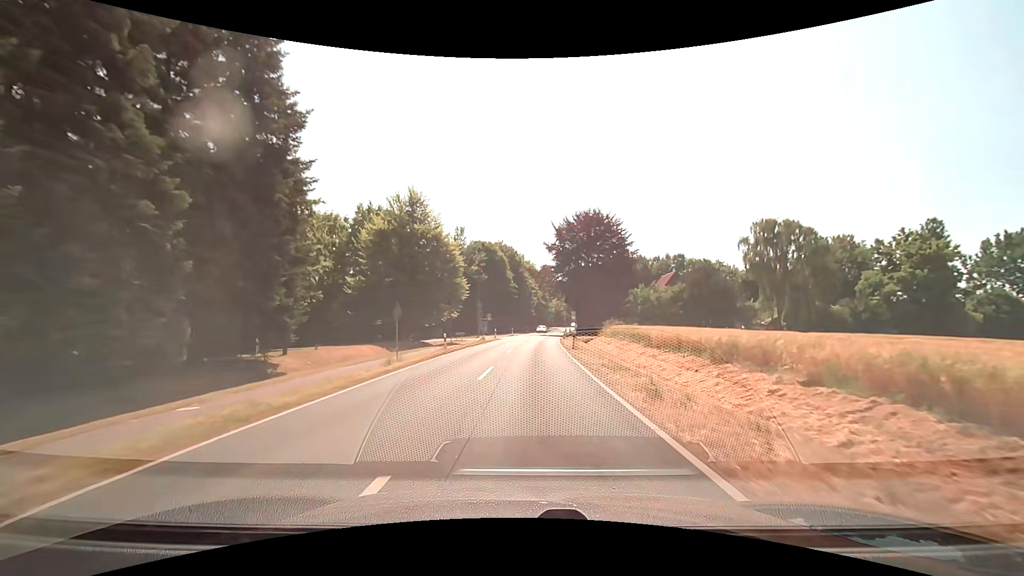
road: secondary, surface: asphalt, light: Day
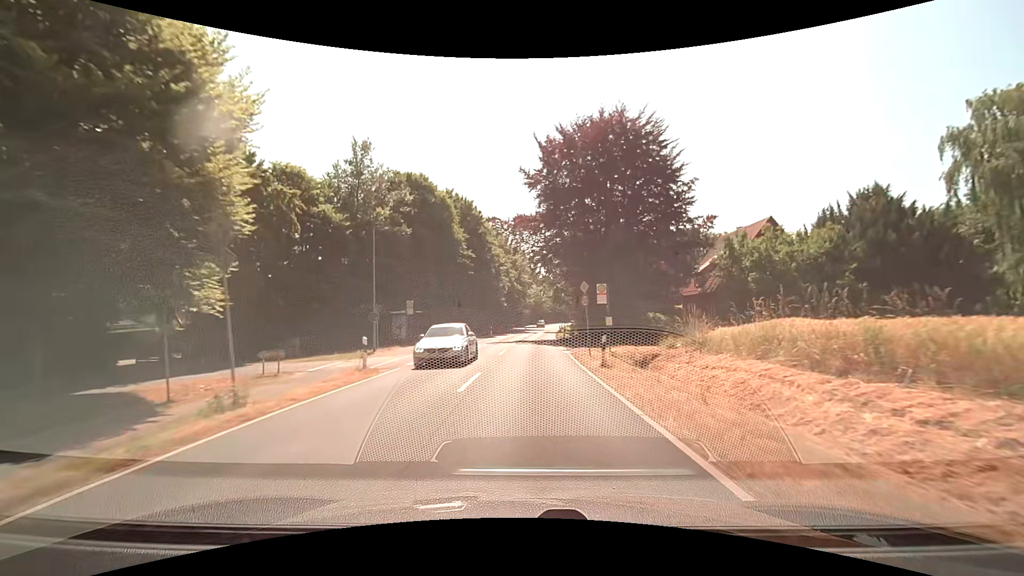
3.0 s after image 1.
(+1.1, +39.1) m; +3°
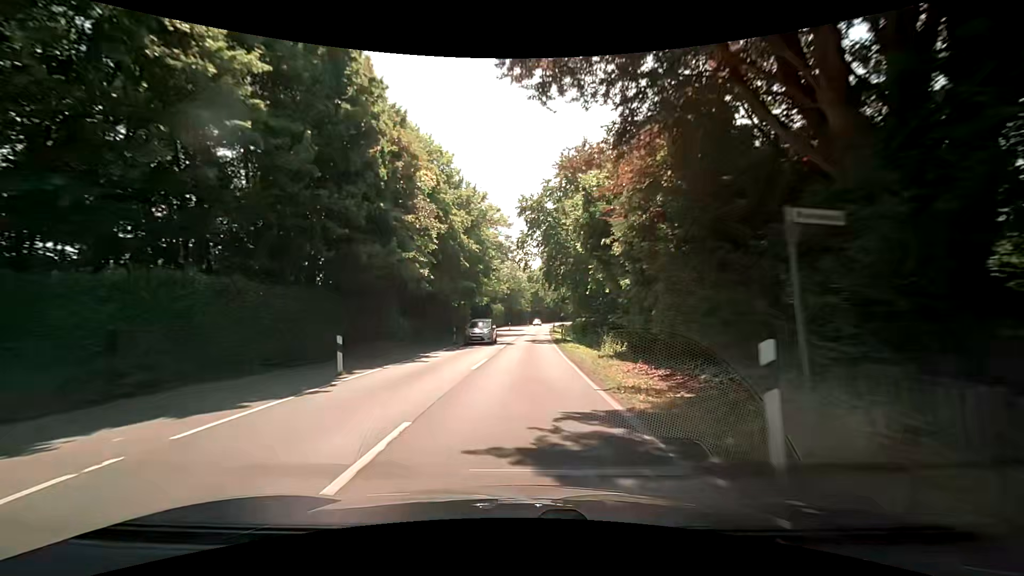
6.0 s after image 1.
(+1.0, +38.9) m; +3°
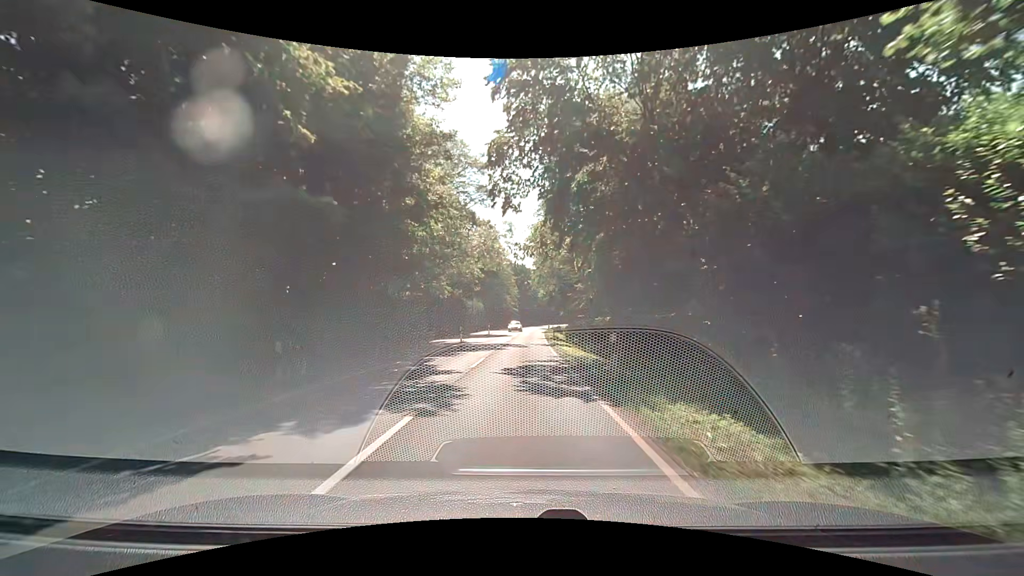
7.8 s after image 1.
(+0.1, +23.1) m; +1°
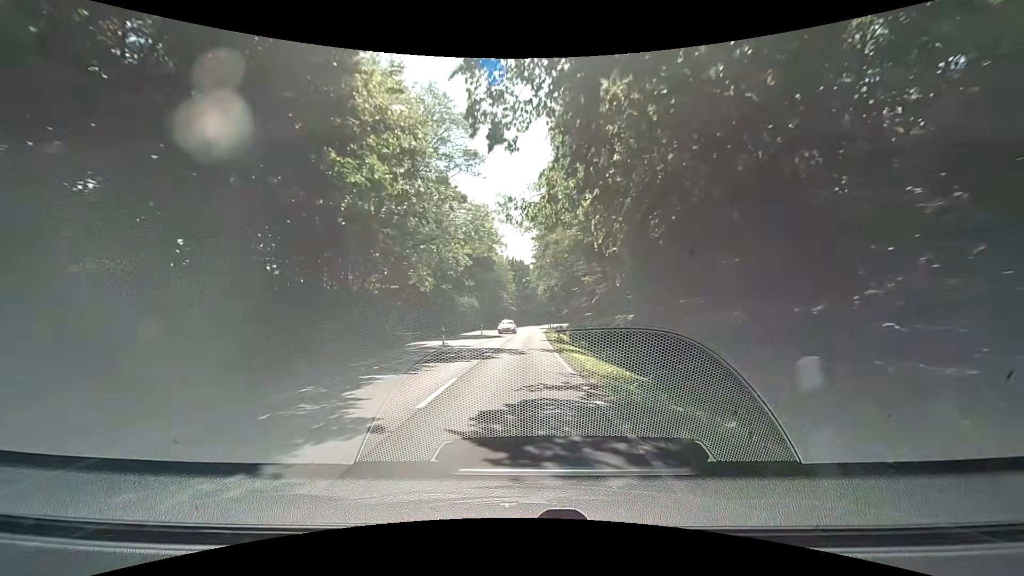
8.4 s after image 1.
(+0.1, +7.7) m; +1°
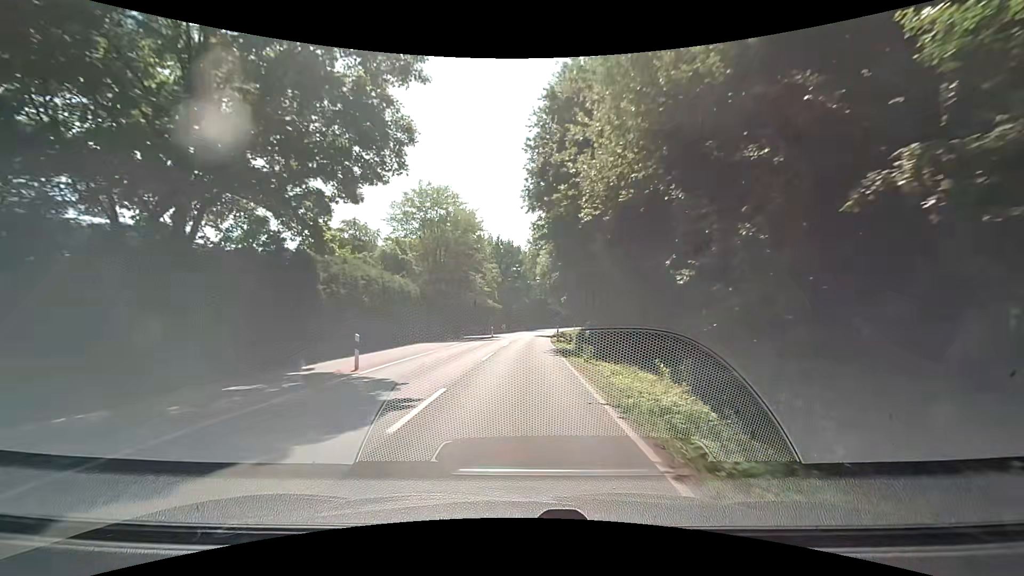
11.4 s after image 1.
(0.0, +37.9) m; 0°
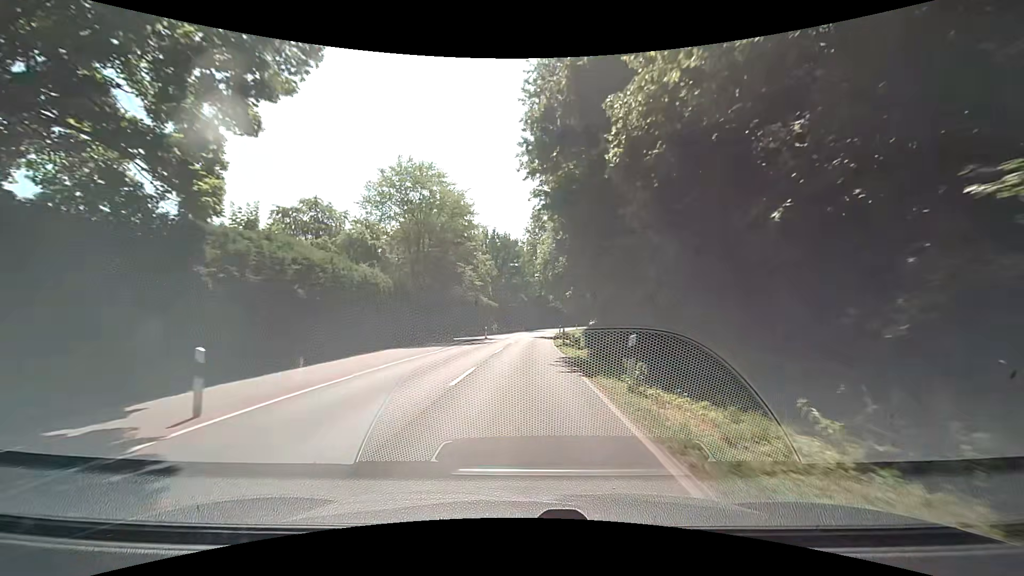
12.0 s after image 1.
(+0.1, +7.5) m; +1°
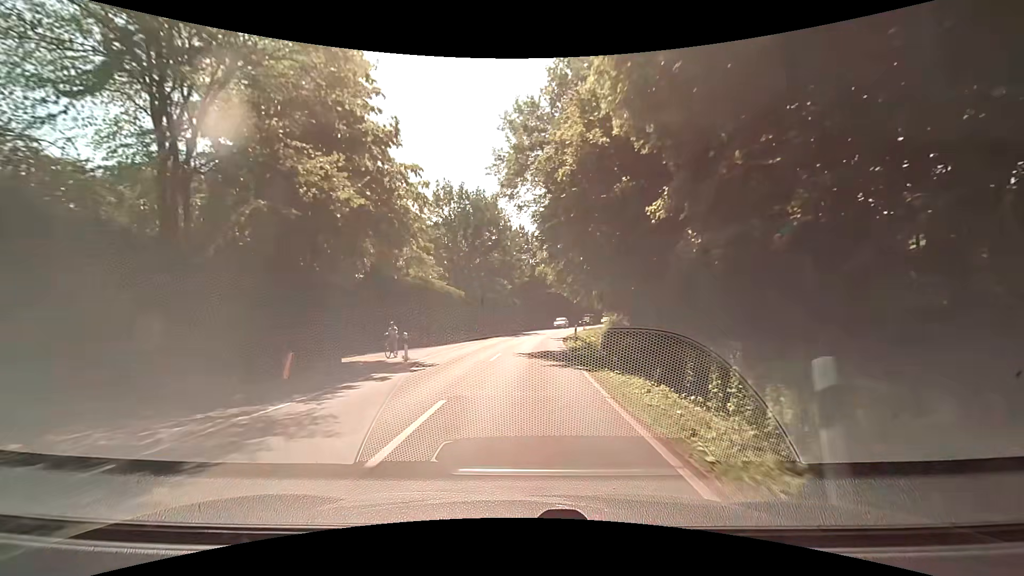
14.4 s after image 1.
(+0.1, +30.0) m; +1°
(0, +10) (0, +20) (+1, +30) (+1, +40) (+2, +50) (+4, +60) (+6, +70) (+9, +79) (+12, +89) (+15, +98) m
